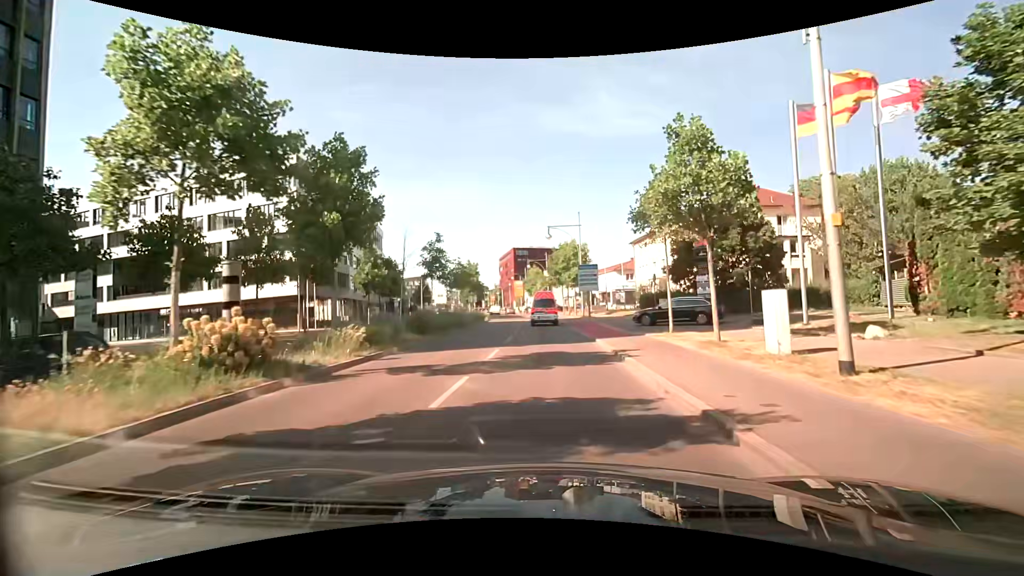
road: primary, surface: asphalt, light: Day
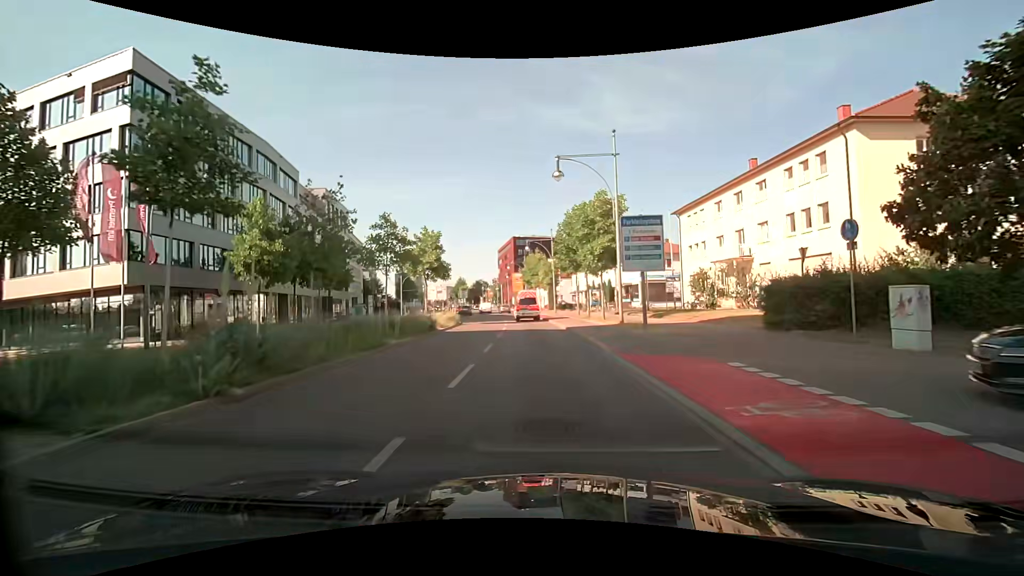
(+0.1, +22.4) m; 0°
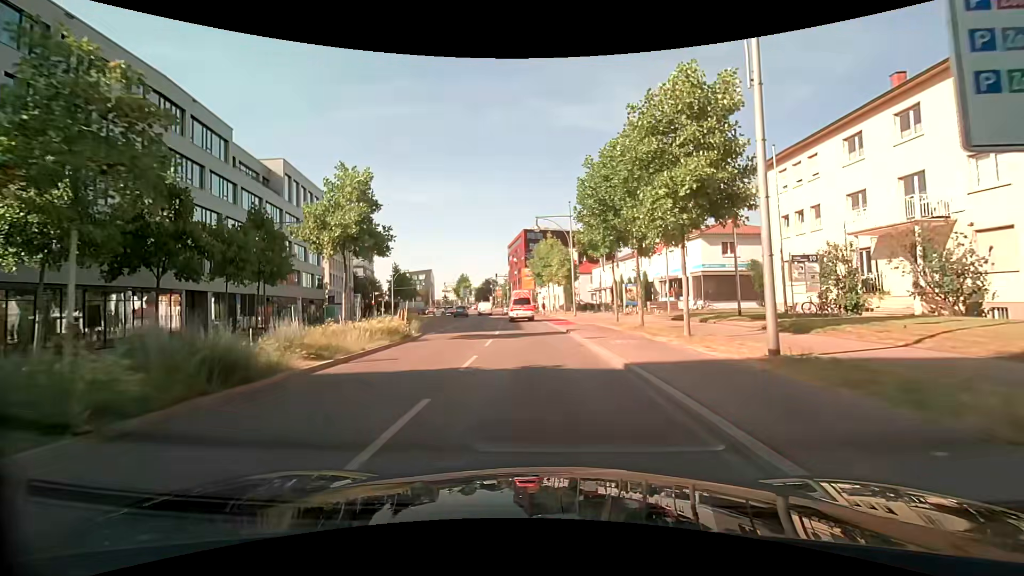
(-0.2, +16.1) m; -2°
